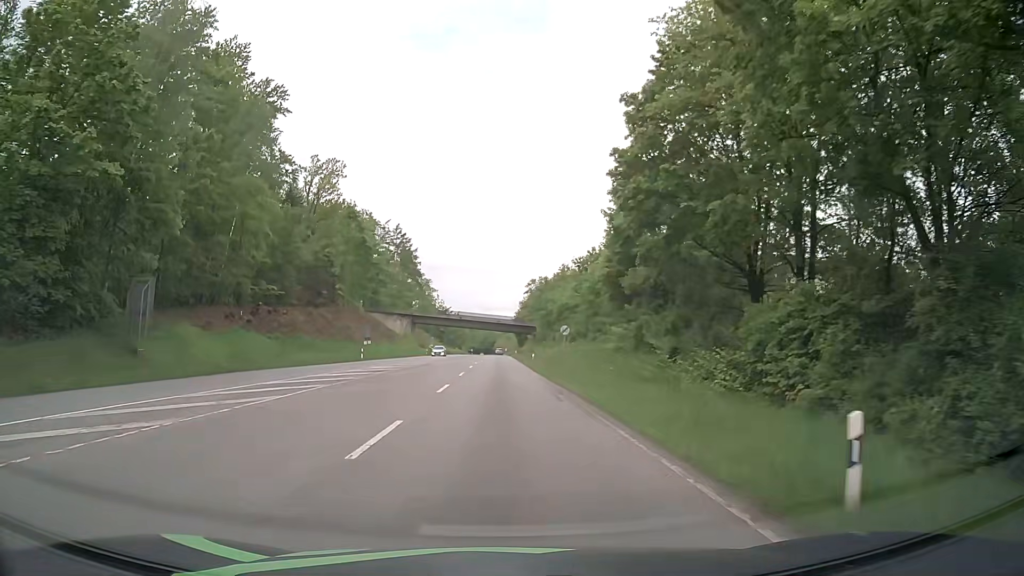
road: secondary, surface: asphalt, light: Day
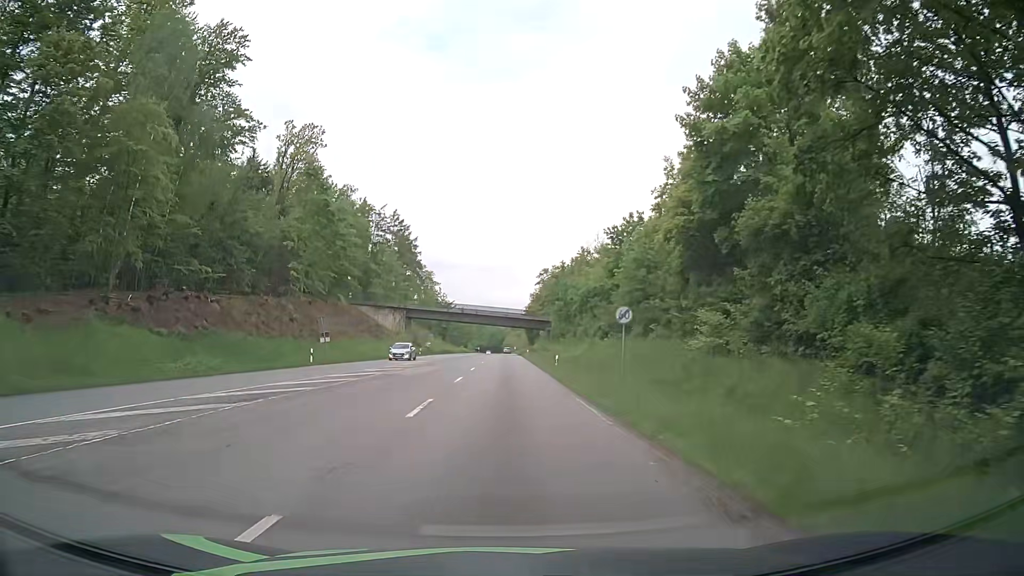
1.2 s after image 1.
(-0.1, +18.3) m; -1°
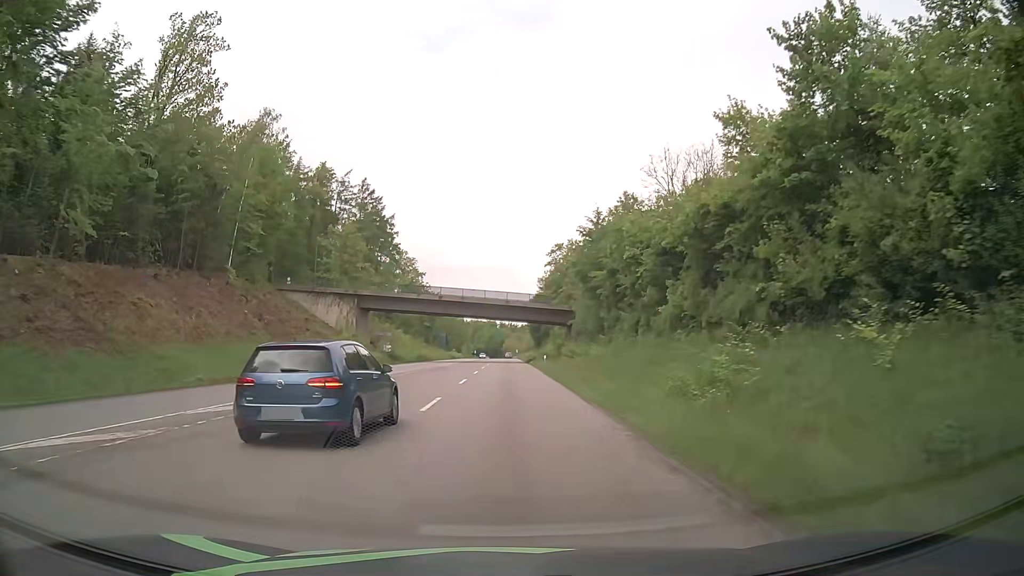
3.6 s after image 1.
(+0.2, +38.1) m; 0°
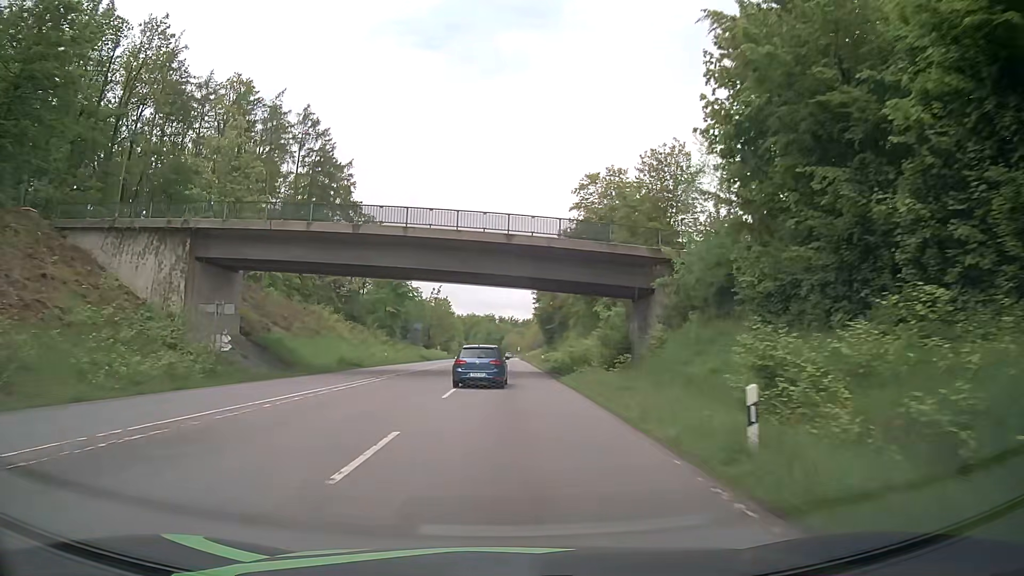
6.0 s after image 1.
(0.0, +43.0) m; 0°
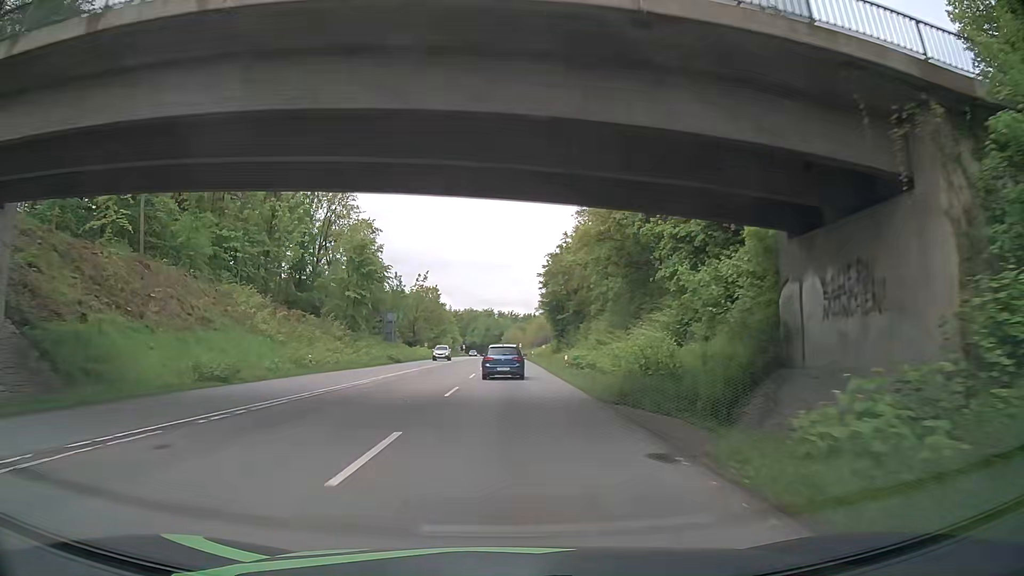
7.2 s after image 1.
(-0.1, +23.3) m; 0°
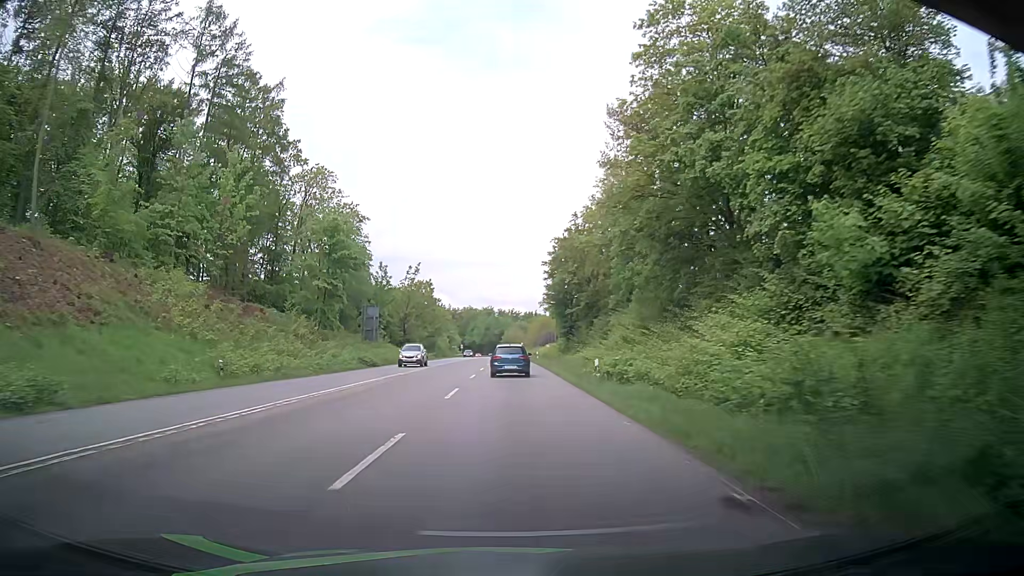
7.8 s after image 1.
(0.0, +12.0) m; 0°
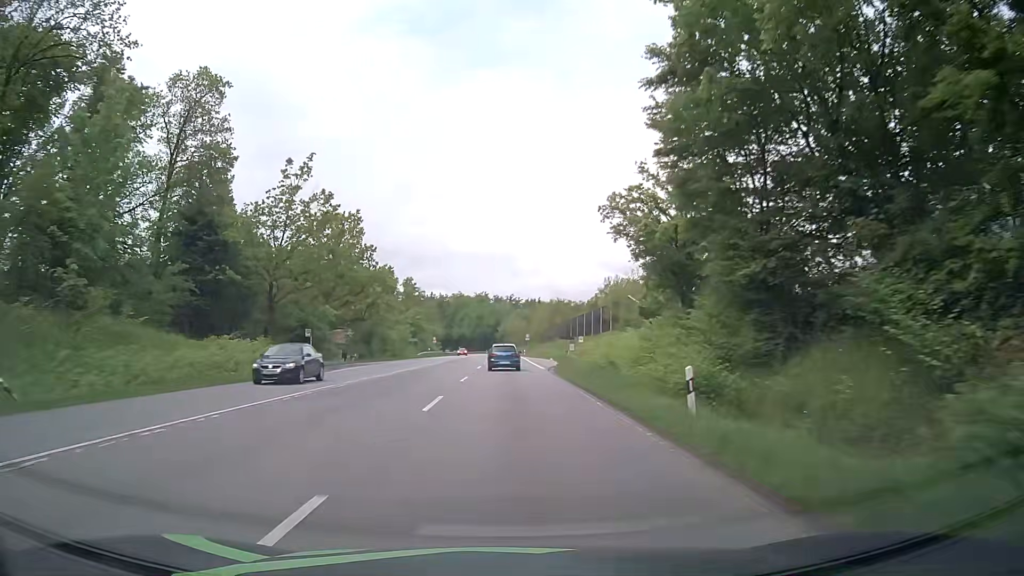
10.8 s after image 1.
(+0.1, +62.1) m; +1°
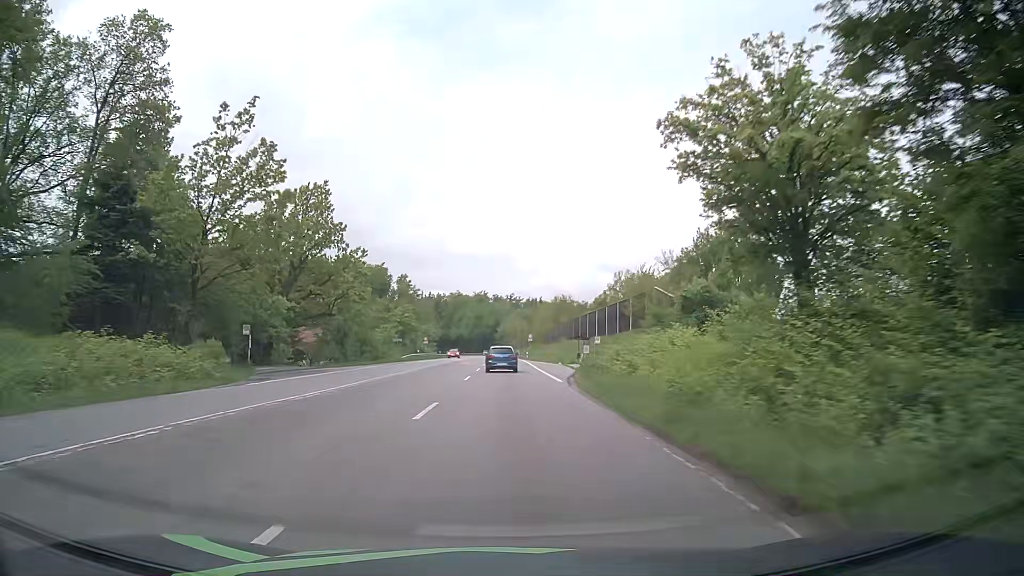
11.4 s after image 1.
(-0.1, +12.6) m; -1°
(0, +10) (0, +20) (0, +30) (0, +40) (0, +50) (0, +60) (0, +70) (0, +80) (0, +90) (0, +100) m
